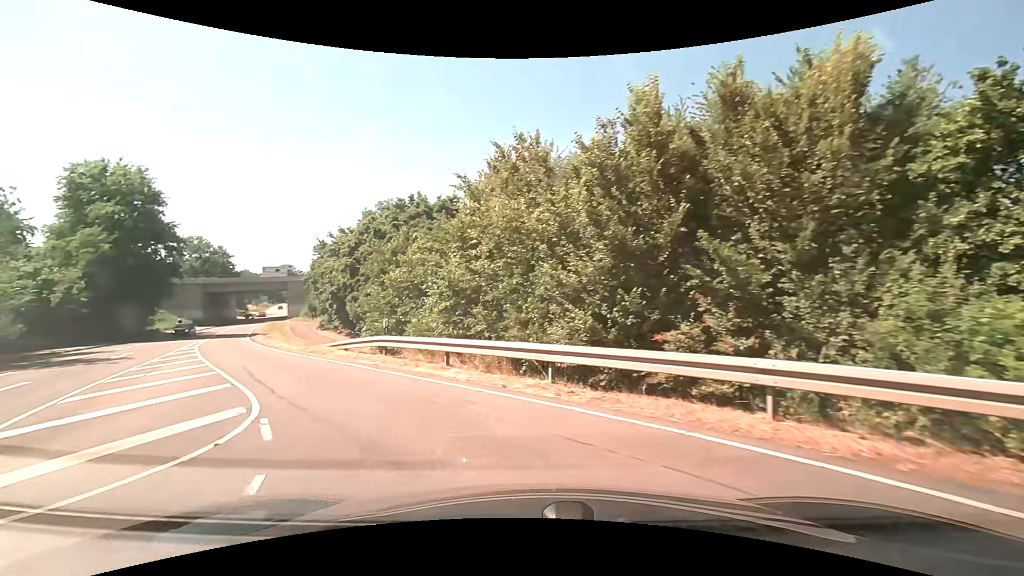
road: secondary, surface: asphalt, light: Day
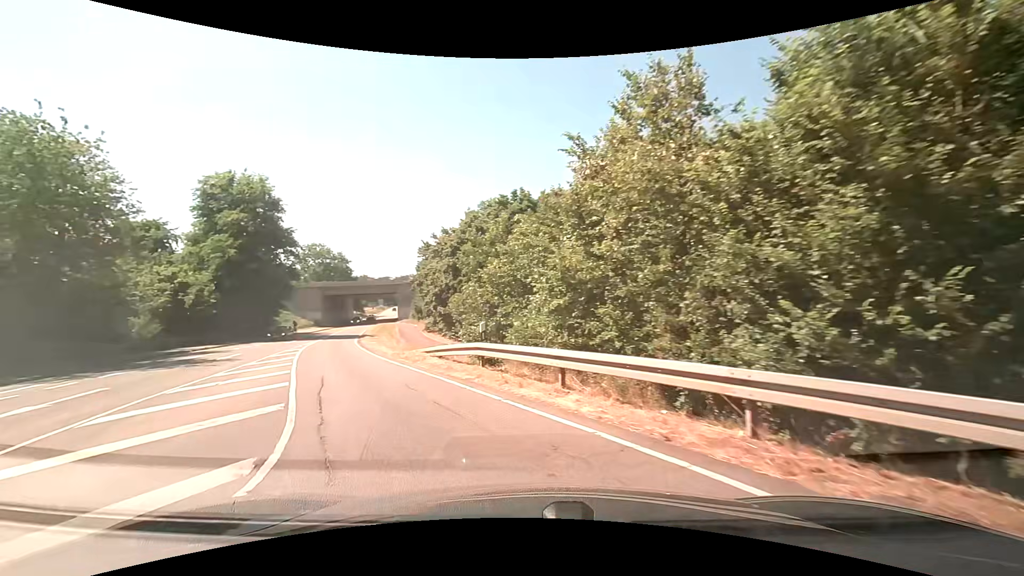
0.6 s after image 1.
(-0.3, +3.6) m; -11°
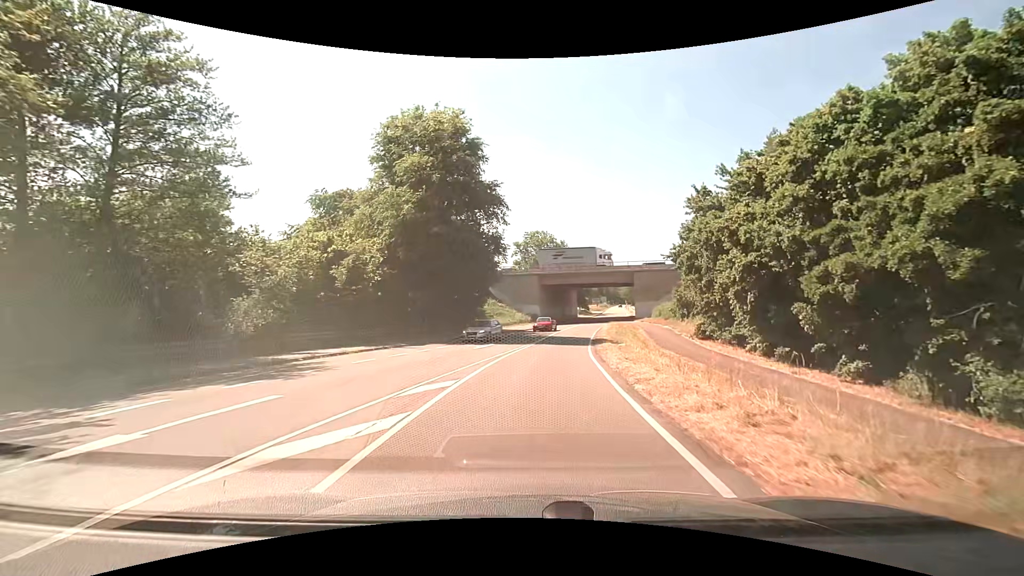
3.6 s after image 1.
(-7.2, +21.4) m; -24°
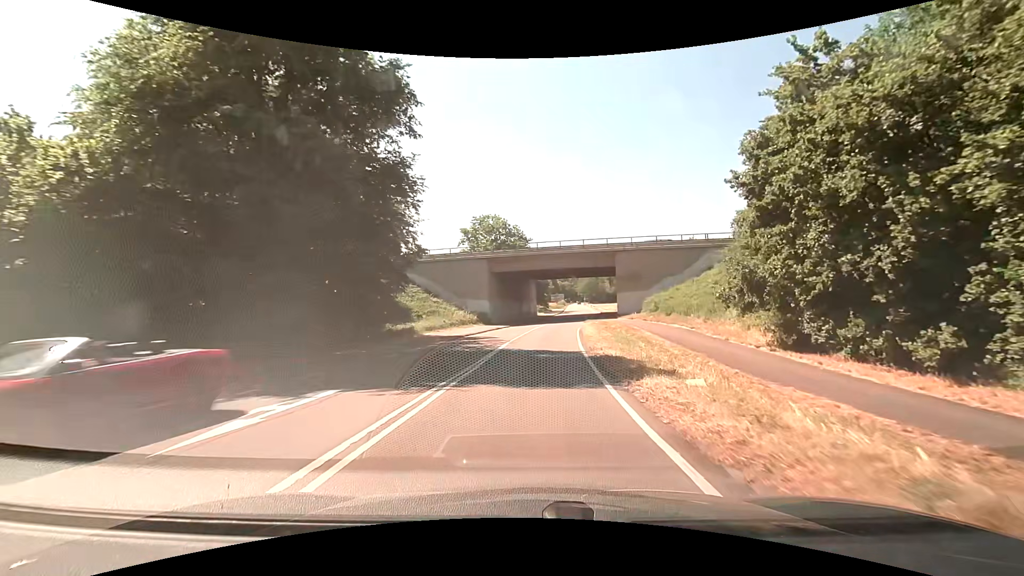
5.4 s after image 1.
(+0.9, +18.8) m; +5°
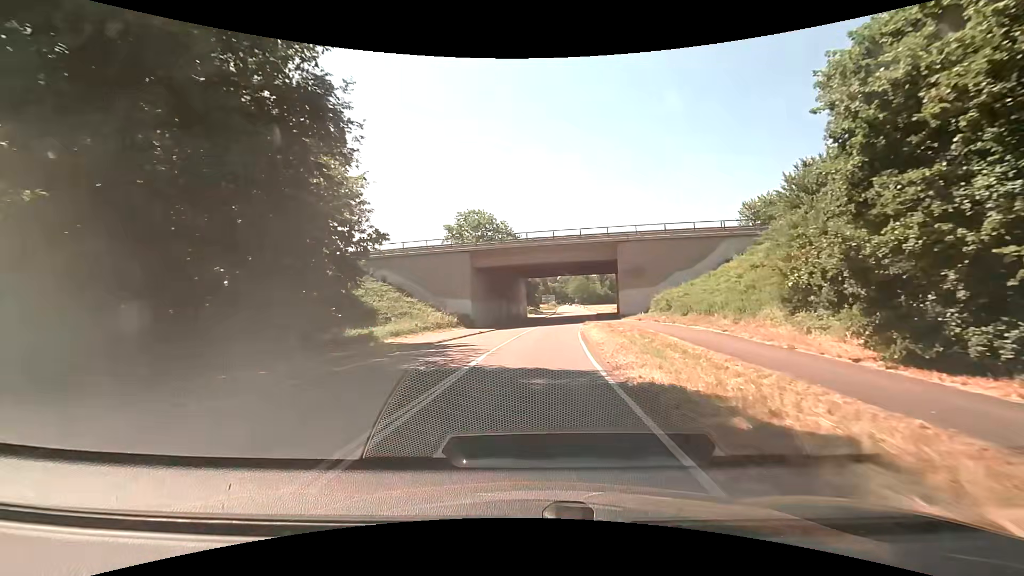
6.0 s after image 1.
(+0.1, +7.0) m; +1°
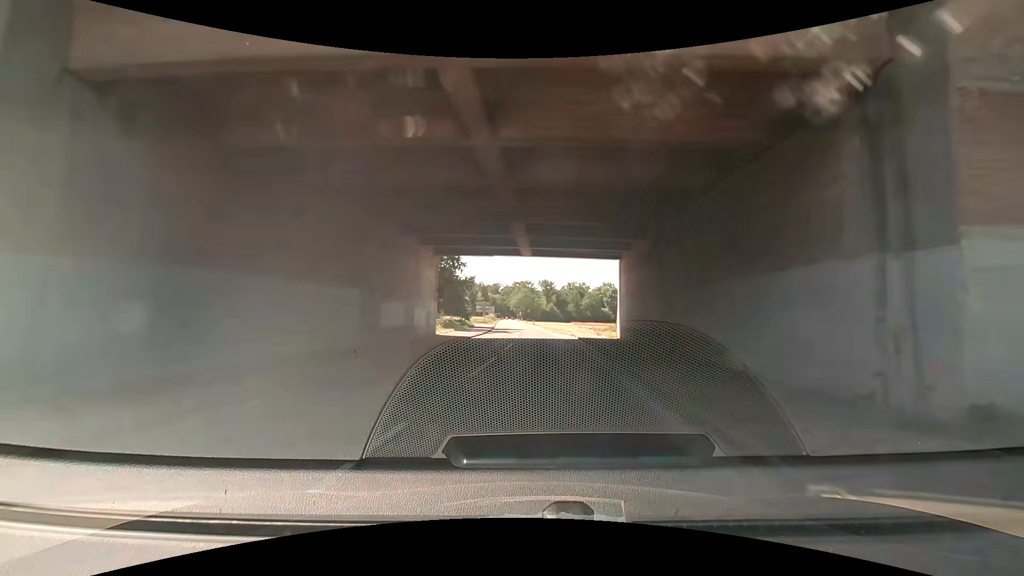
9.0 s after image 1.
(+1.8, +37.7) m; +7°
(0, +10) (0, +20) (+1, +30) (+2, +40) (+2, +50) (+2, +60) (+1, +70) (+1, +80) (0, +90) (0, +100) m
